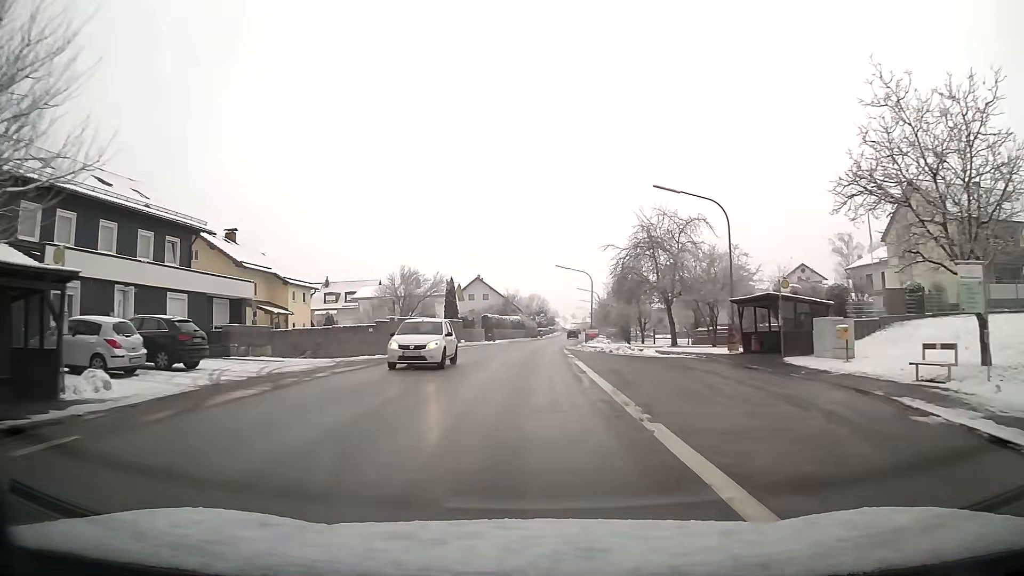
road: tertiary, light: Day
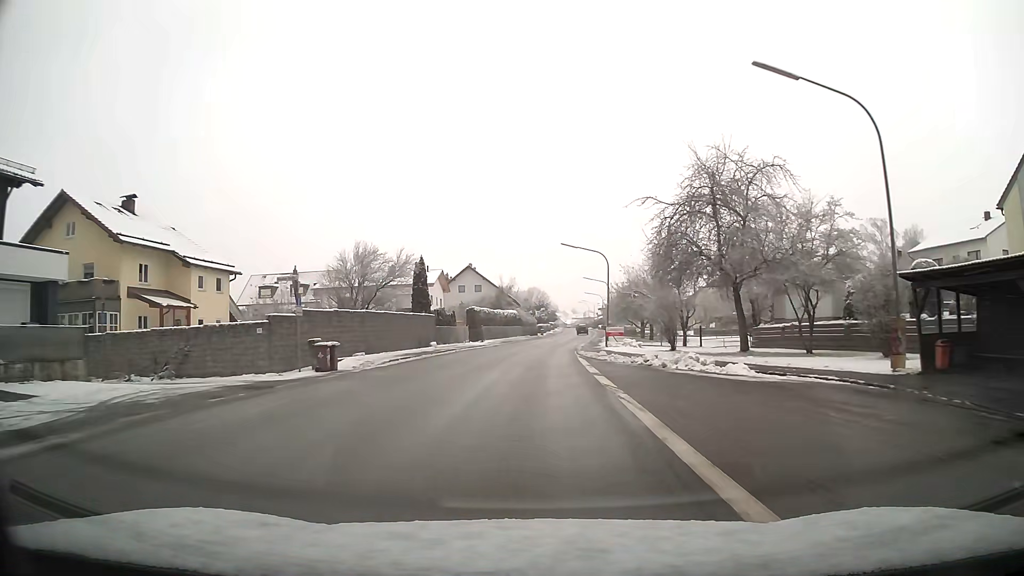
(0.0, +15.4) m; 0°
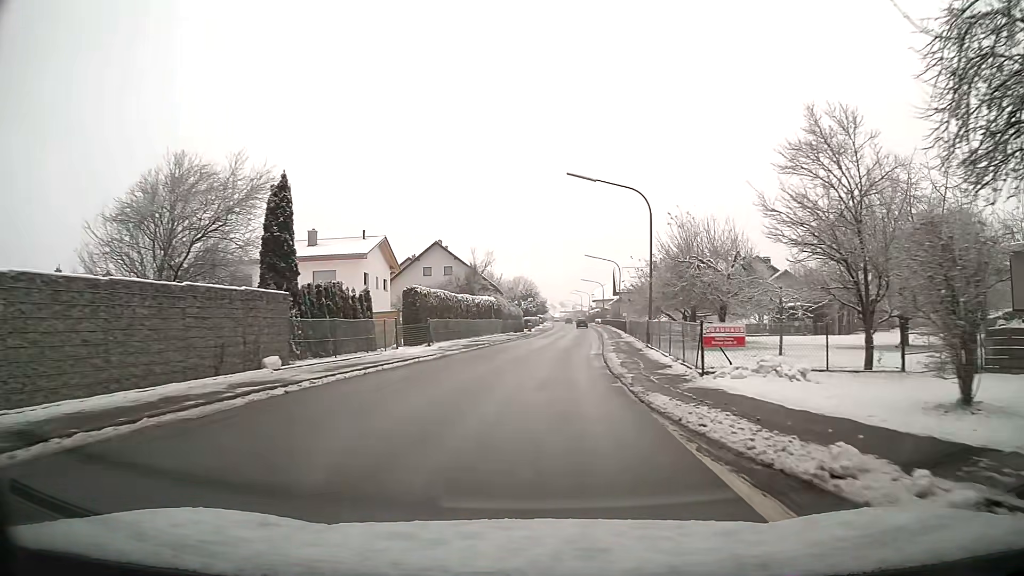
(+0.2, +23.3) m; +2°
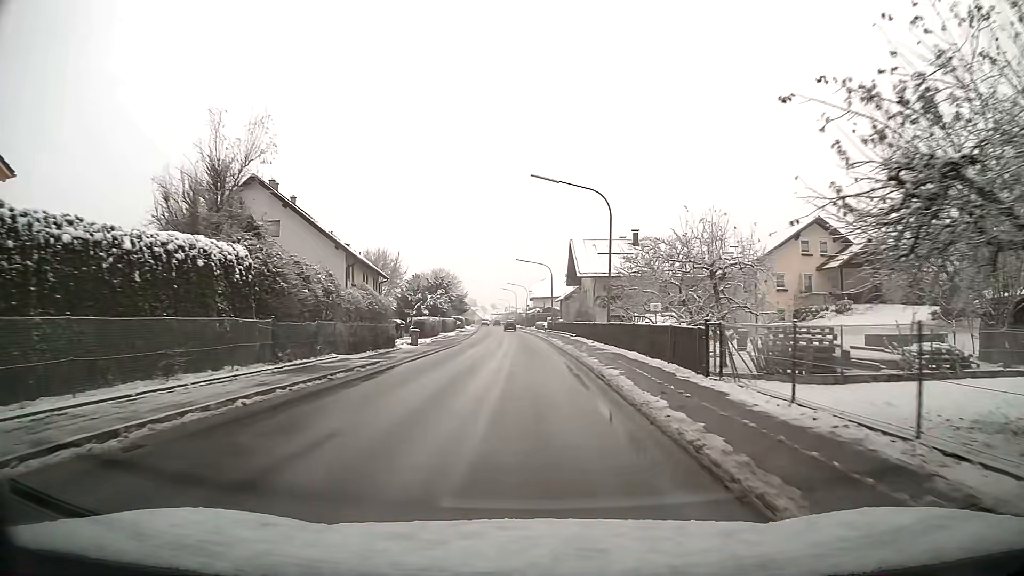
(+2.2, +39.5) m; +5°
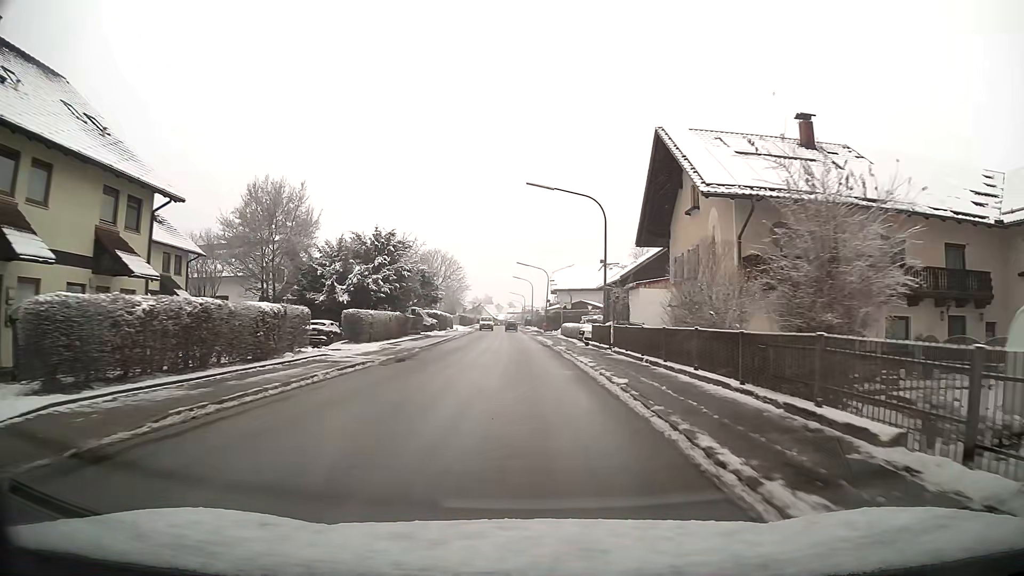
(-0.5, +39.2) m; -2°
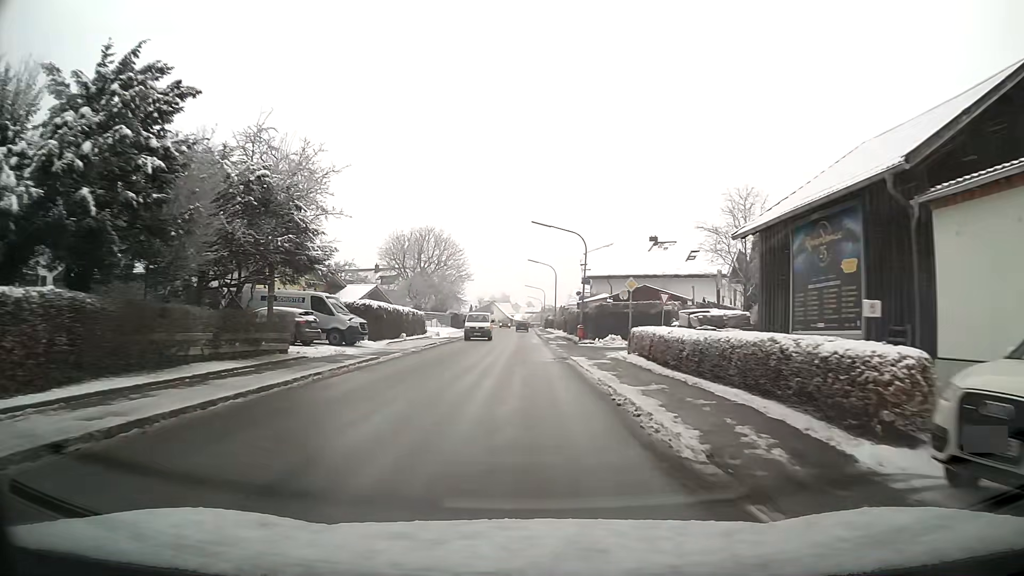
(-0.3, +31.4) m; 0°
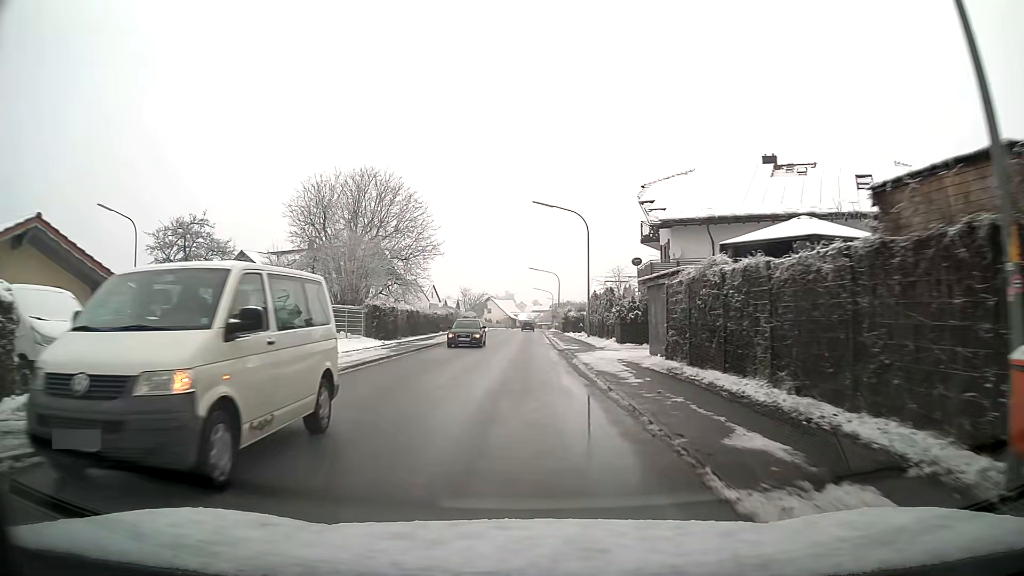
(-1.3, +39.3) m; -2°
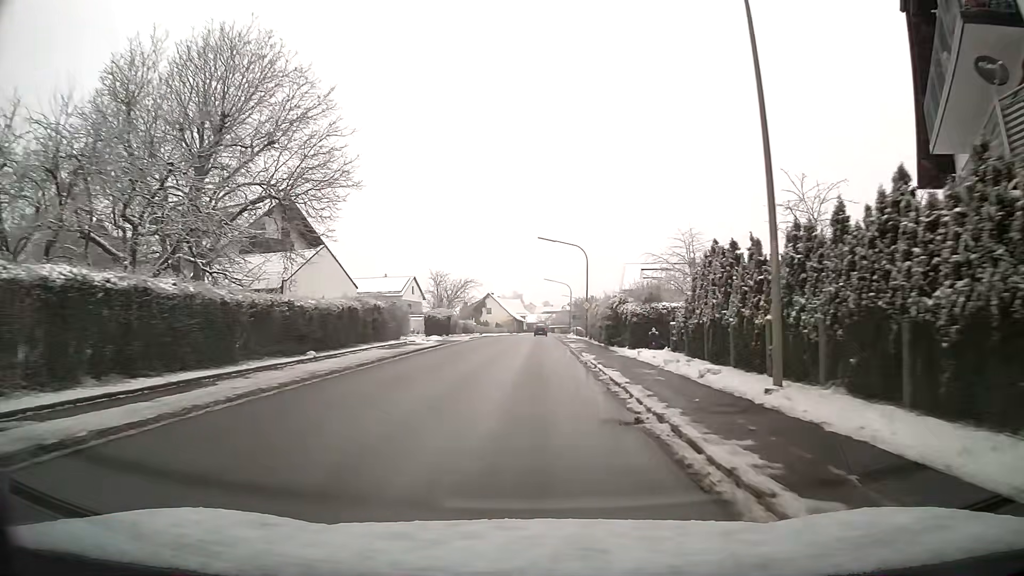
(-0.2, +31.1) m; -1°
(0, +10) (0, +20) (0, +30) (0, +40) (0, +50) (+1, +60) (+1, +70) (+1, +80) (+1, +90) (+2, +100) m
